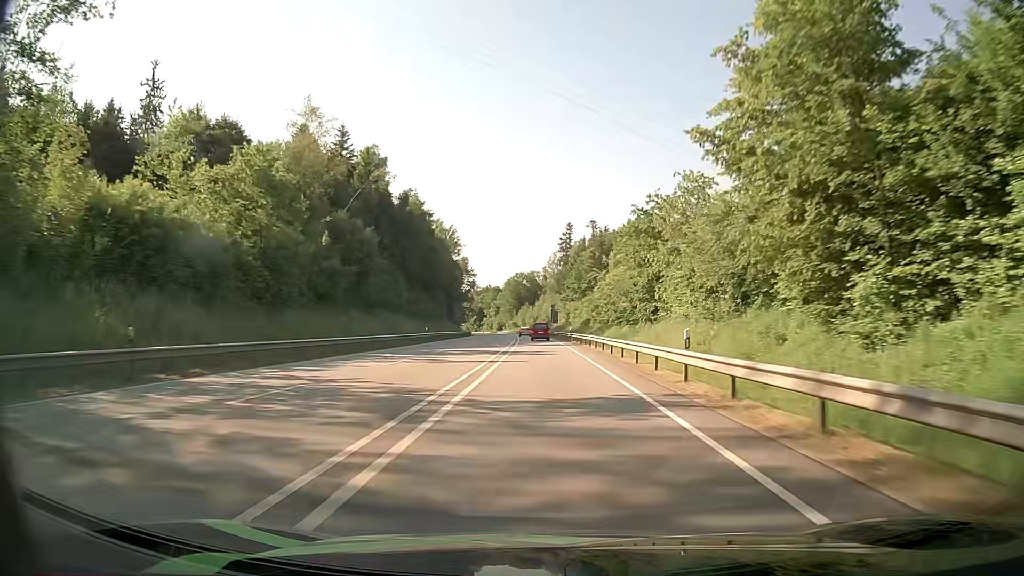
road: primary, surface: asphalt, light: Day
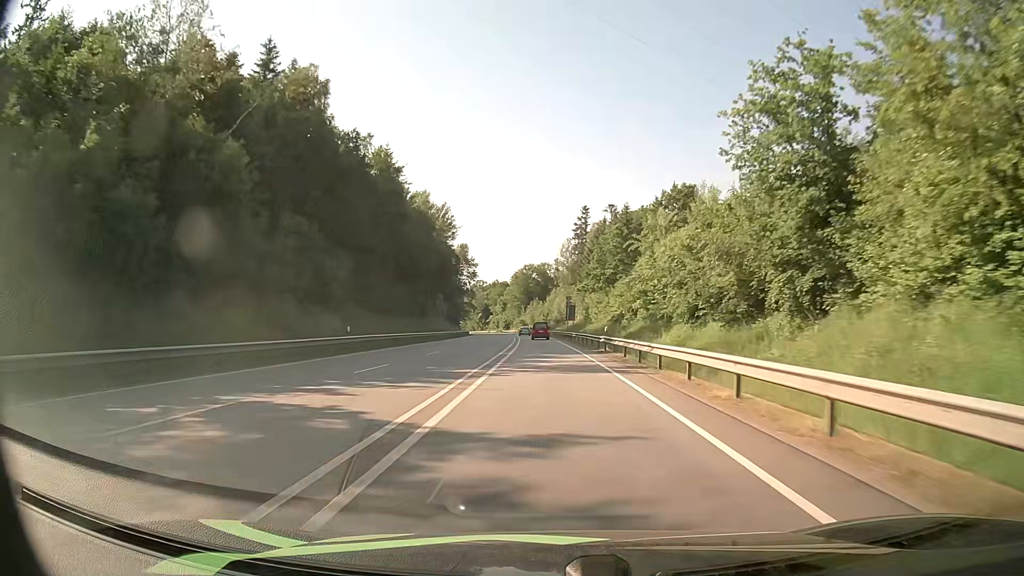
(-0.5, +28.2) m; -2°
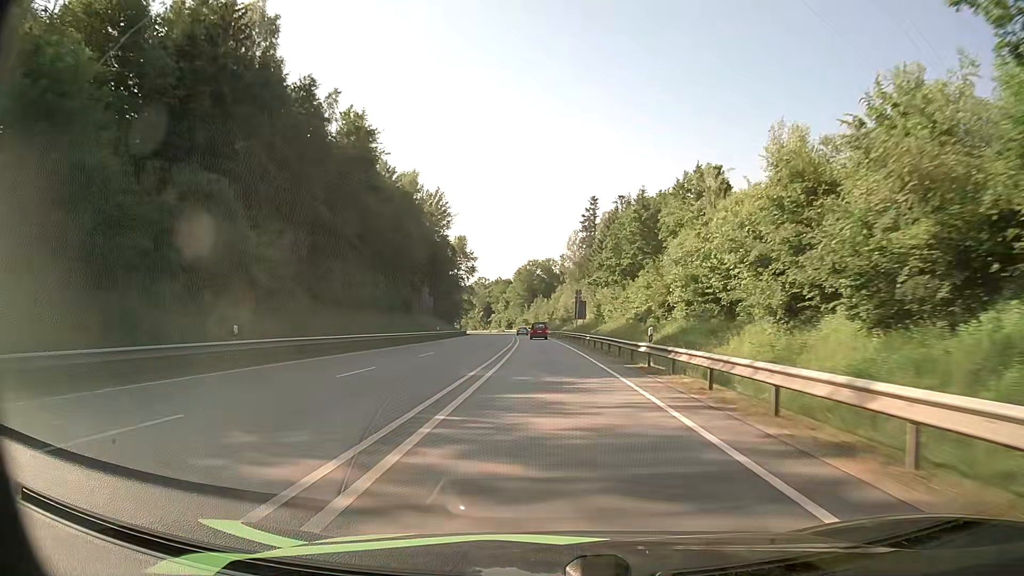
(0.0, +14.0) m; 0°
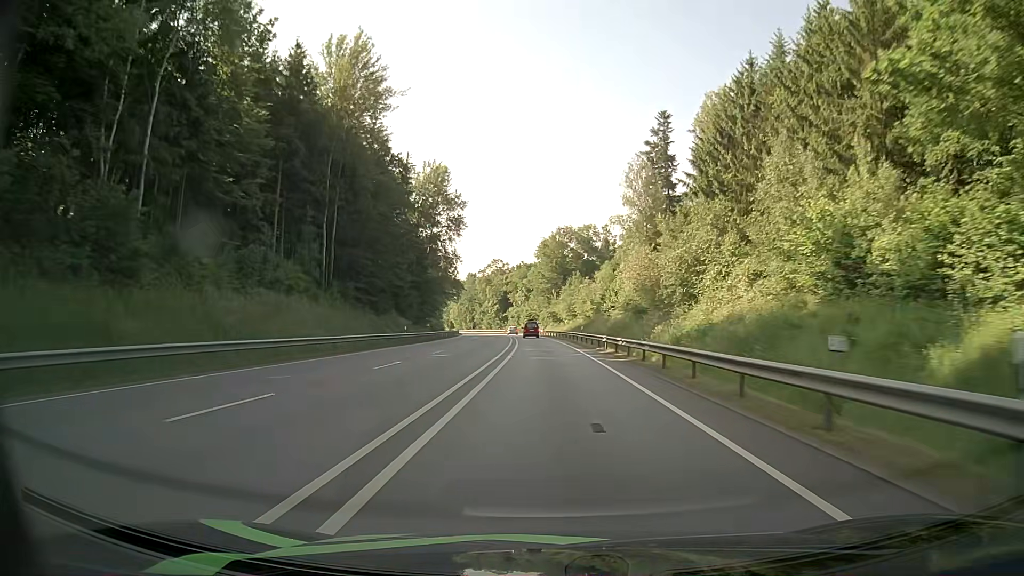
(-1.4, +69.5) m; -3°
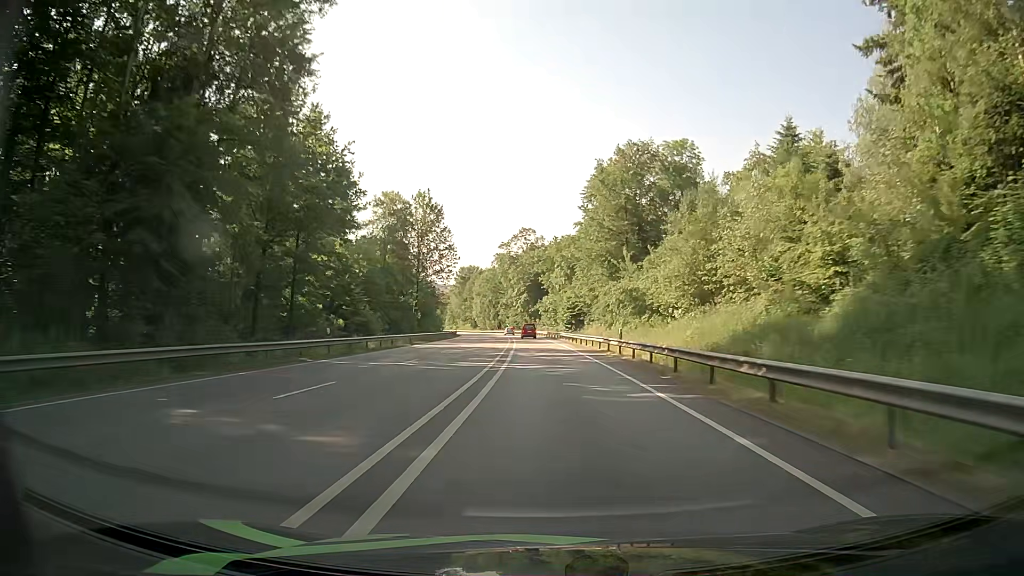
(-1.8, +69.4) m; -3°
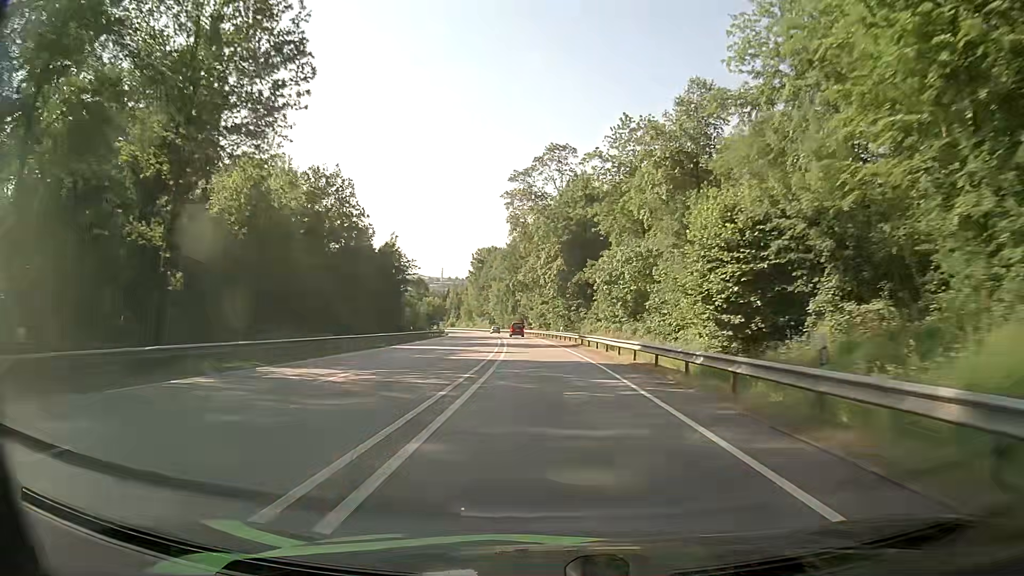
(-2.6, +70.3) m; -4°
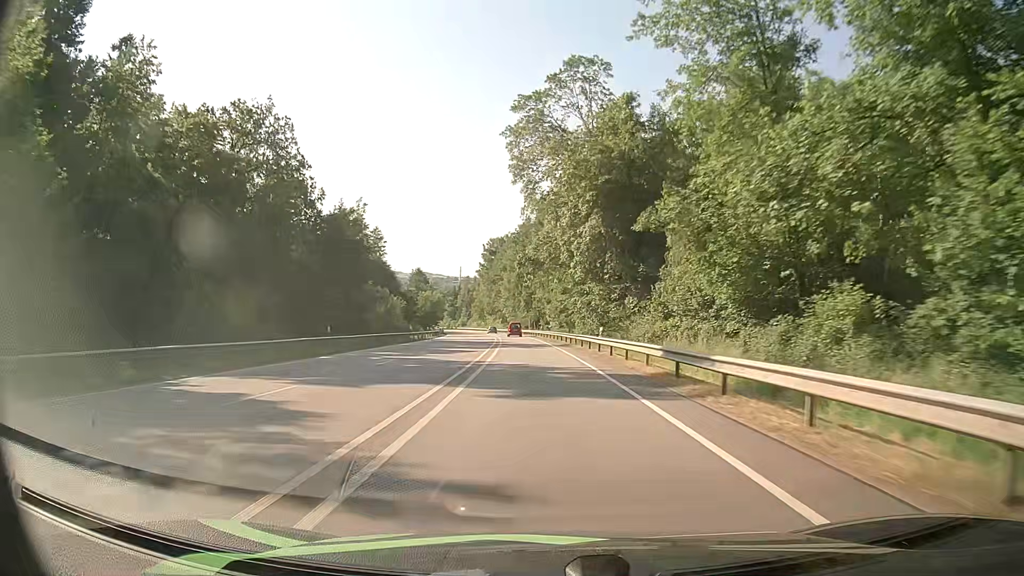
(-0.3, +28.5) m; -2°
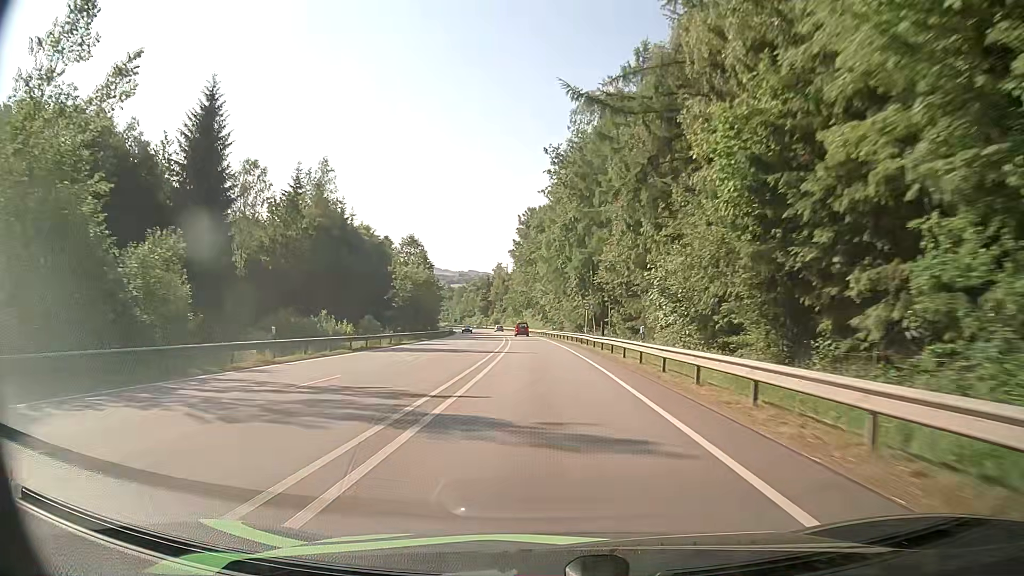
(-1.9, +57.7) m; -4°
(0, +10) (0, +20) (0, +30) (0, +40) (-1, +50) (-1, +60) (-2, +70) (-2, +80) (-3, +90) (-4, +100) m
